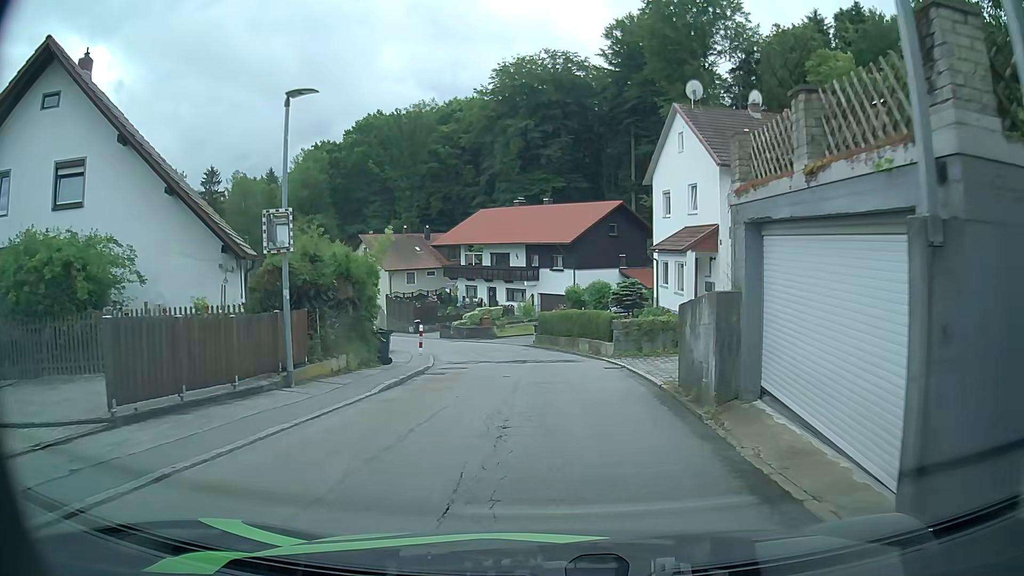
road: residential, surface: asphalt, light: Day
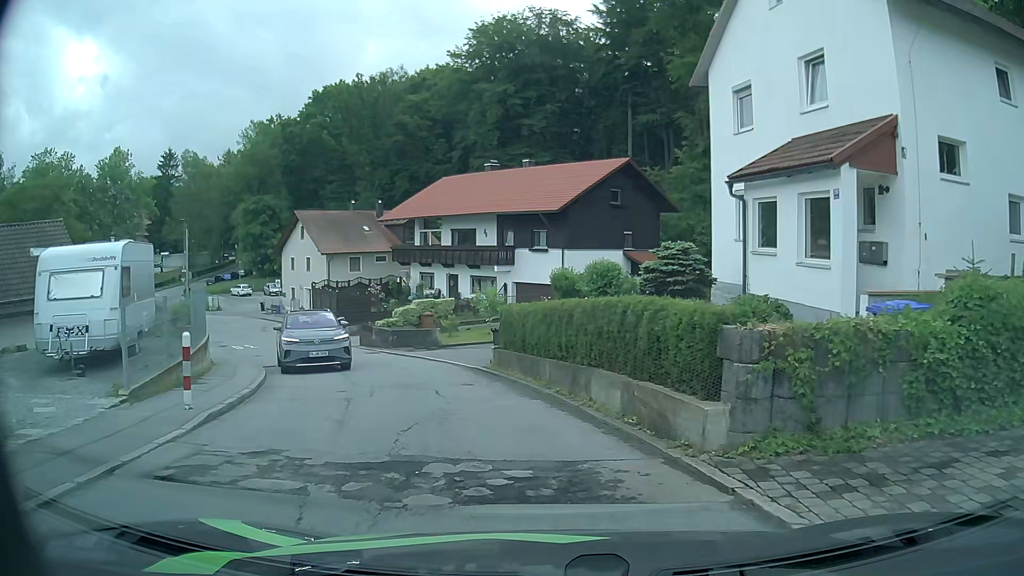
(+0.2, +15.0) m; +1°
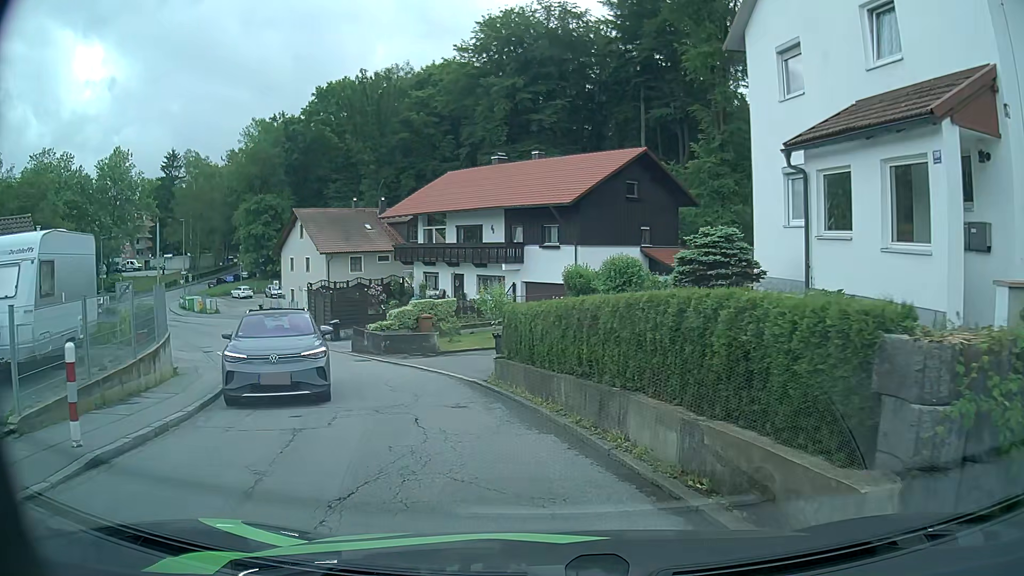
(0.0, +2.8) m; -2°
